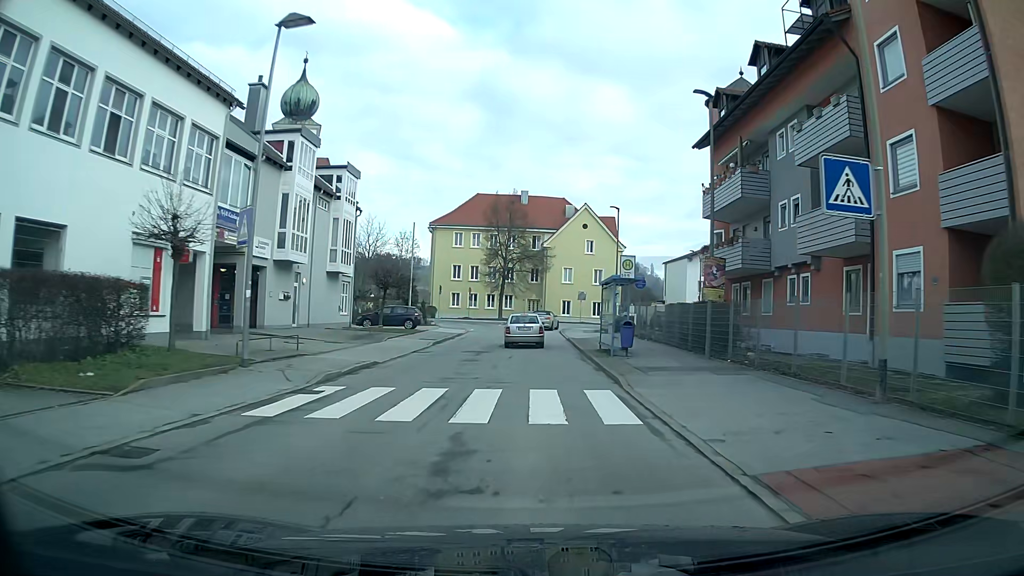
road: unclassified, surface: asphalt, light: Day
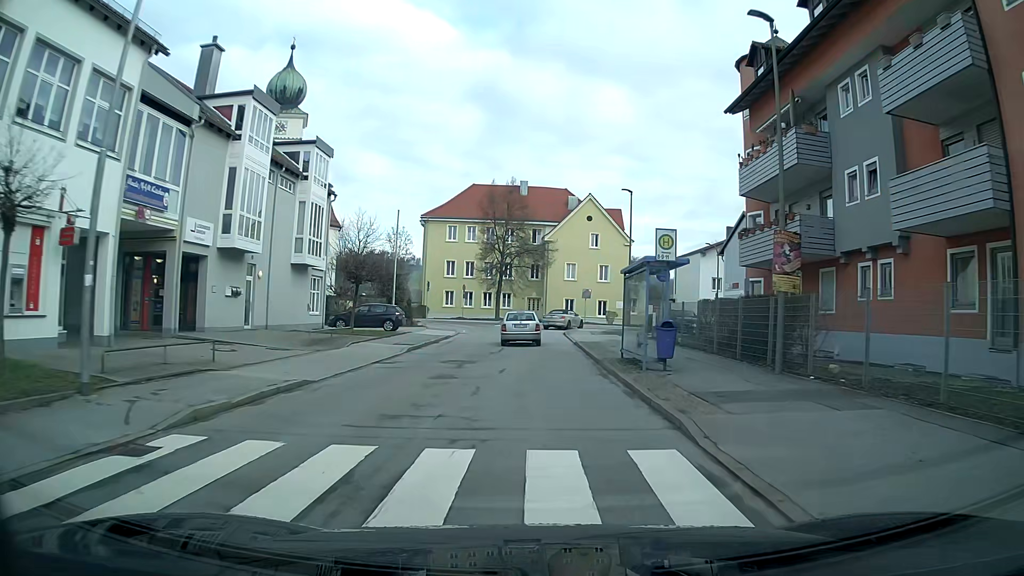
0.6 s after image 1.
(0.0, +6.0) m; 0°
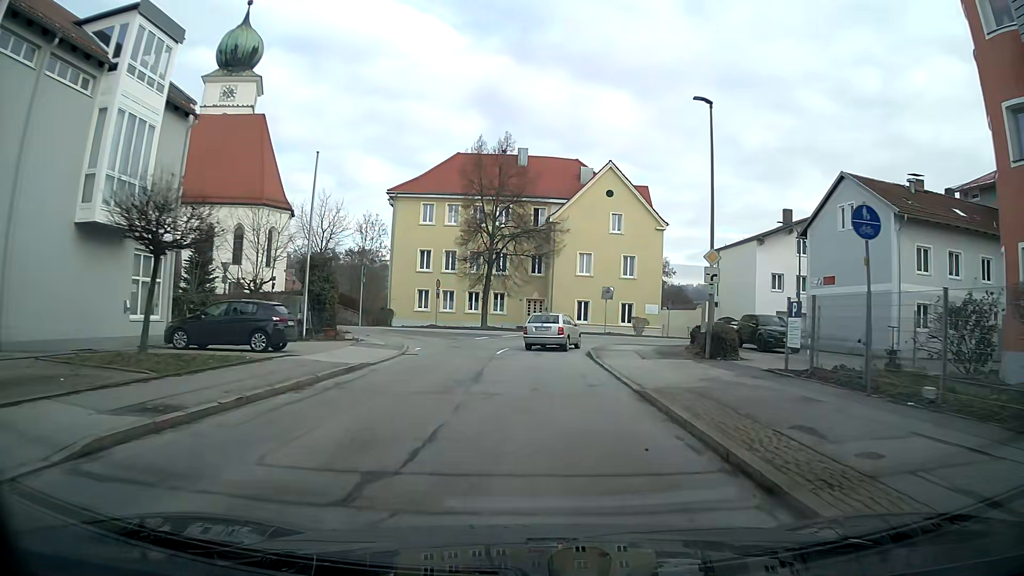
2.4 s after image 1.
(-0.1, +17.6) m; 0°
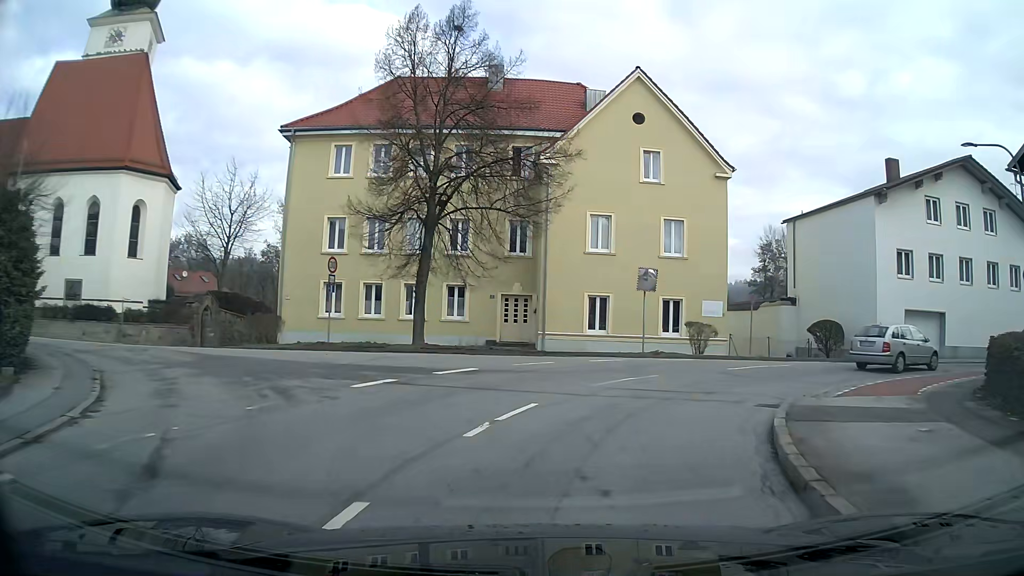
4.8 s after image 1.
(+0.3, +21.2) m; +5°
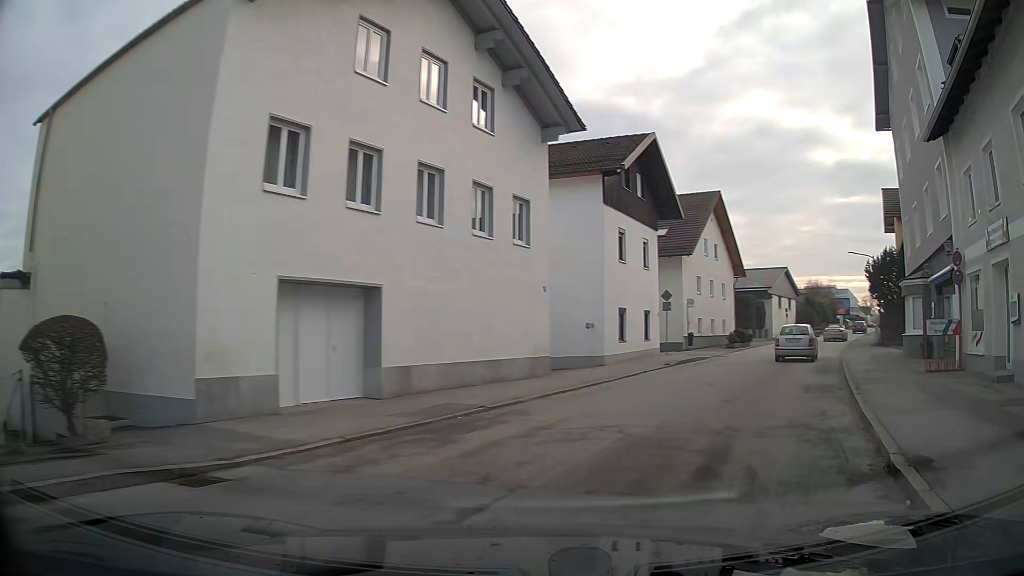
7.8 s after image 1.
(+9.8, +19.2) m; +60°
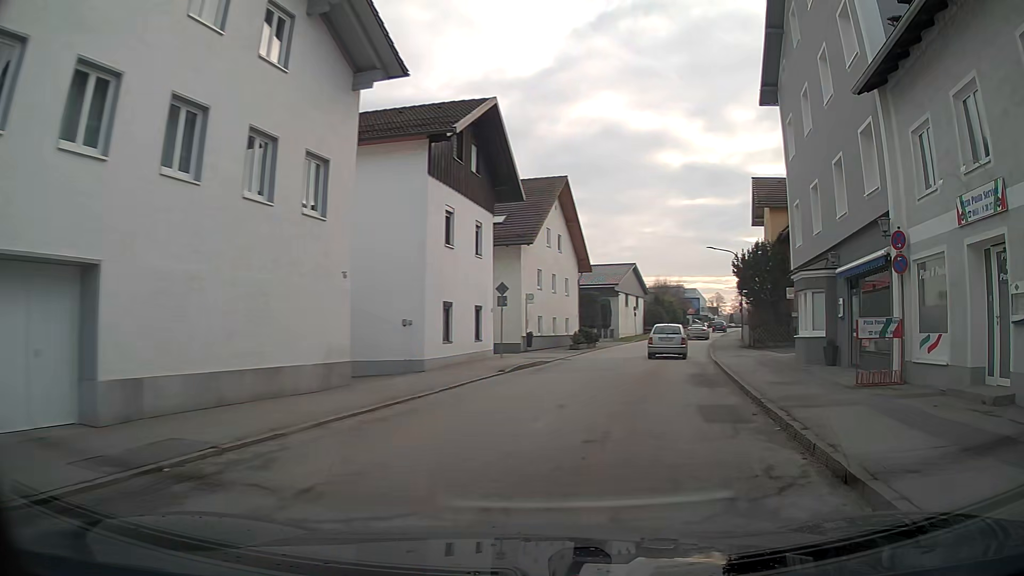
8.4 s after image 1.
(+0.5, +4.6) m; +12°
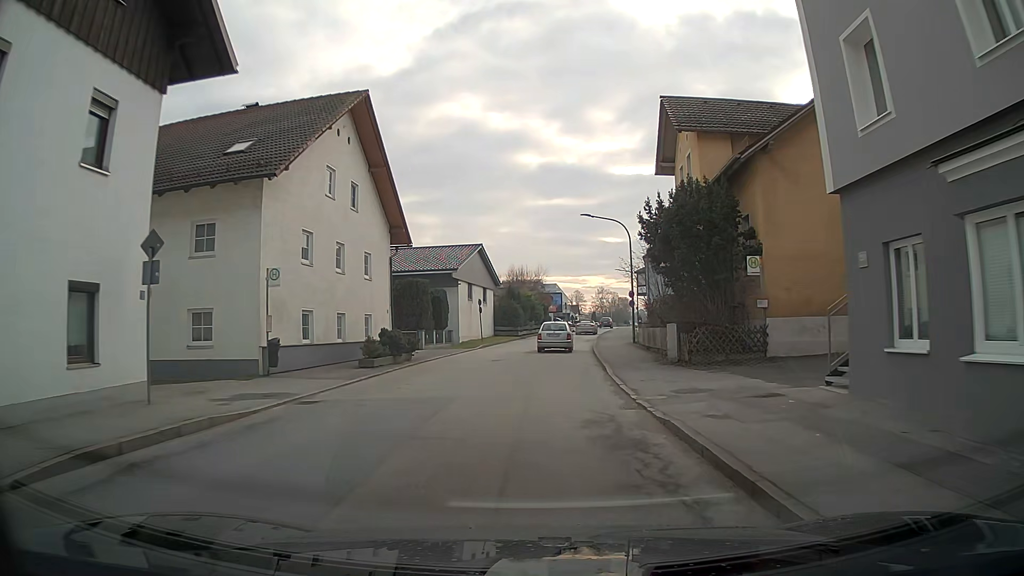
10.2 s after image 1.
(+2.2, +16.0) m; +10°
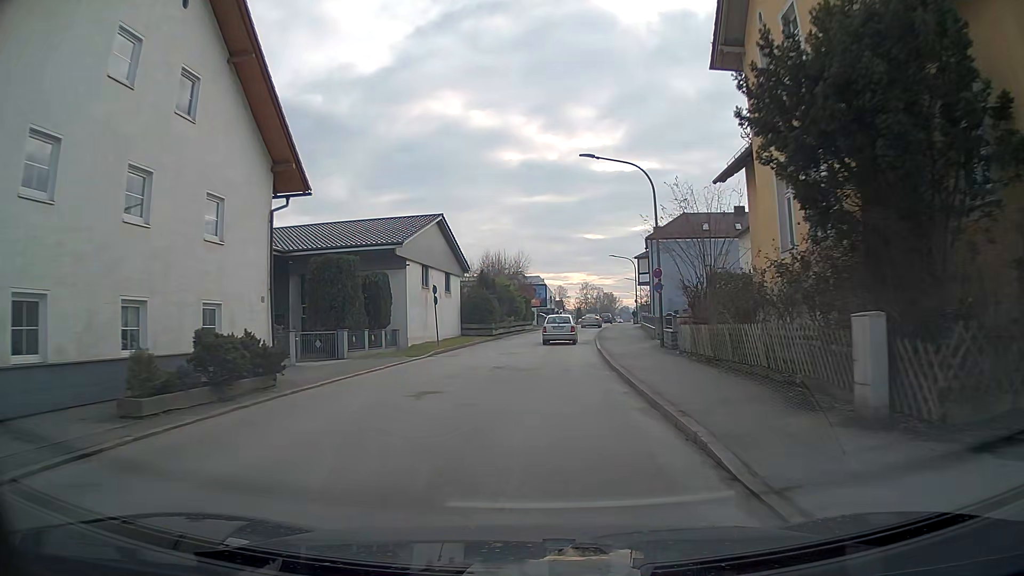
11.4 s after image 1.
(+0.1, +13.0) m; +1°
